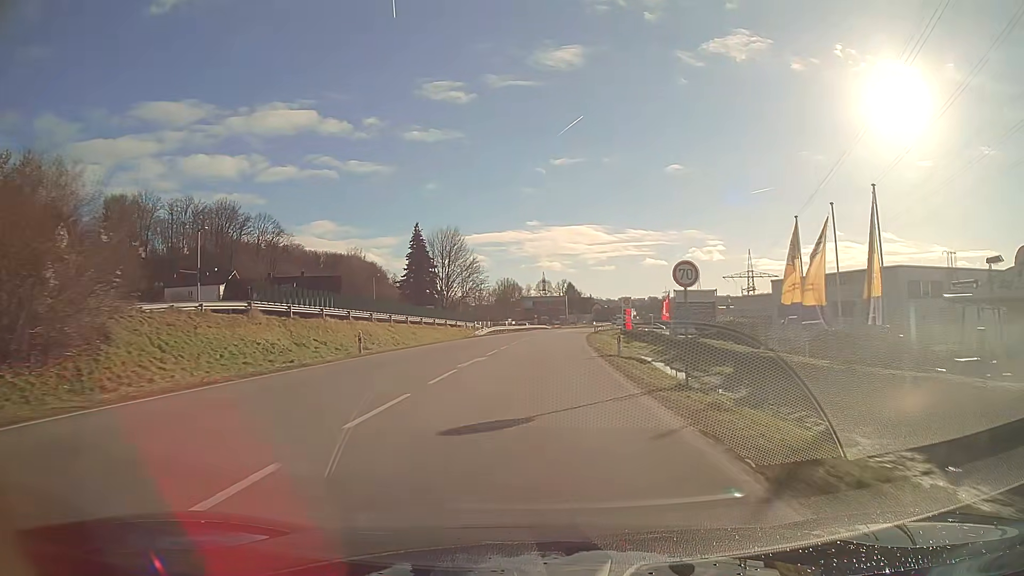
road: primary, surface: asphalt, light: Day
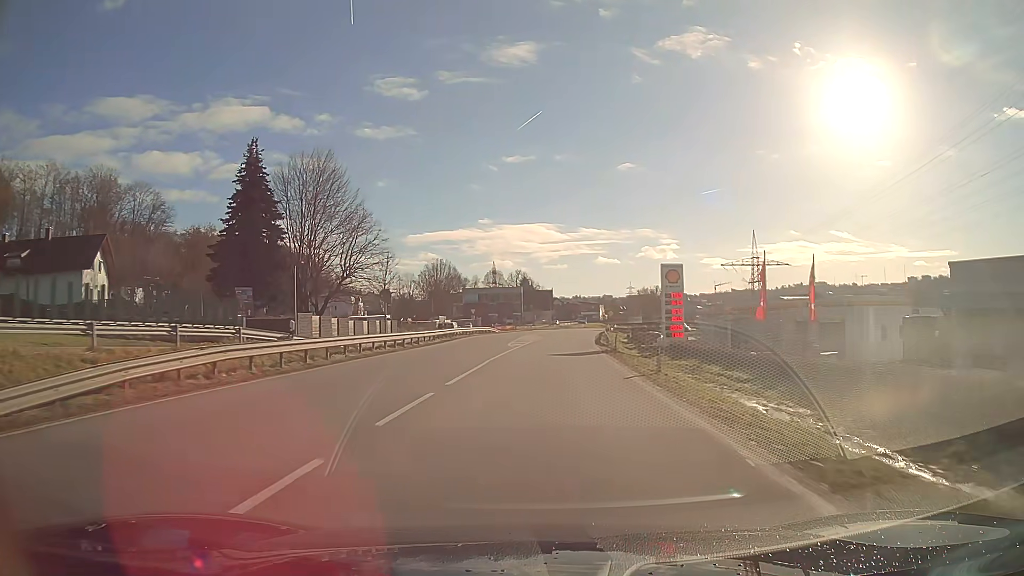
(+1.9, +54.0) m; +4°
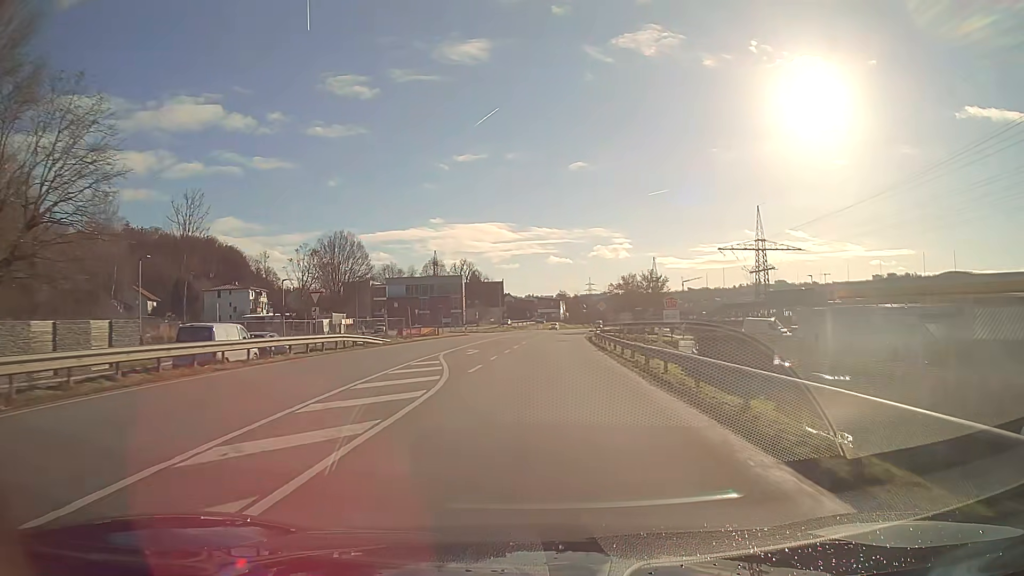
(+1.6, +43.2) m; +4°
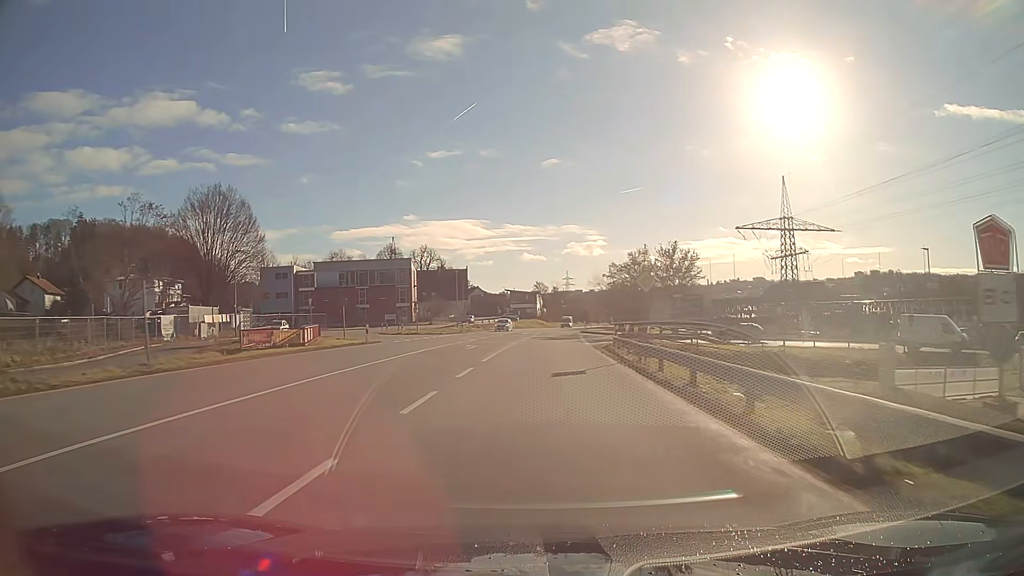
(+0.6, +32.5) m; +2°
